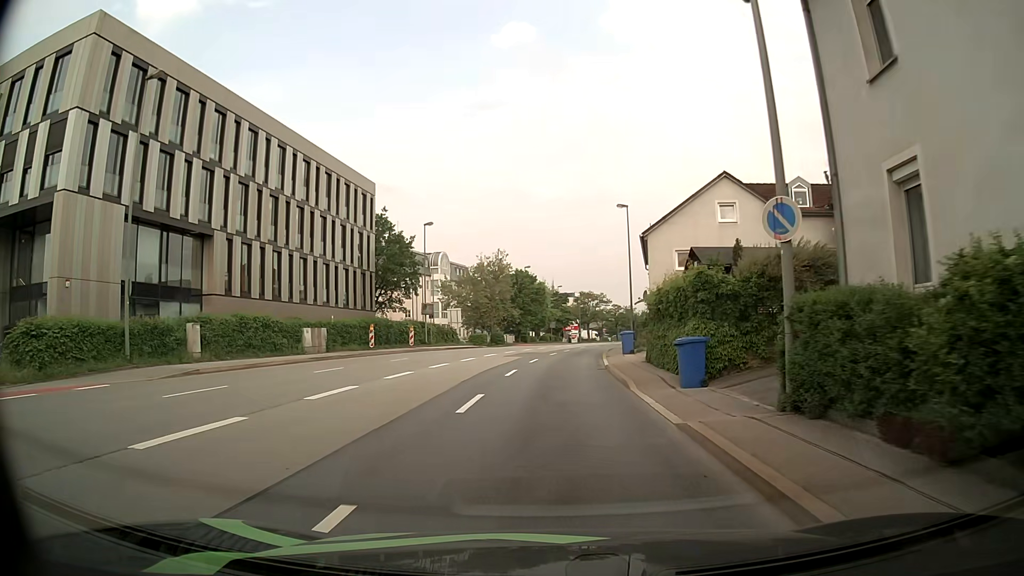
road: primary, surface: asphalt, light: Day
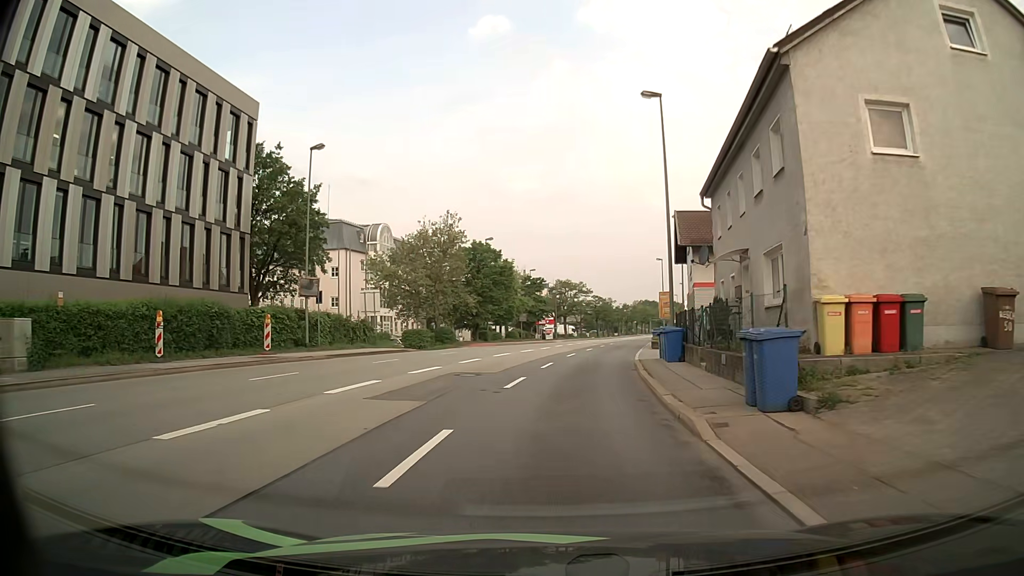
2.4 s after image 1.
(+0.3, +23.4) m; +2°
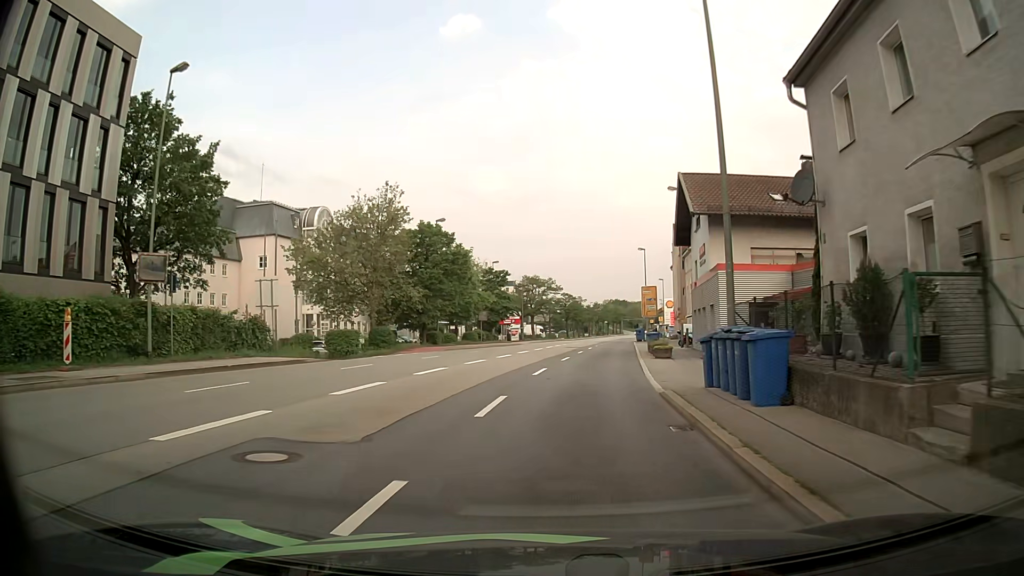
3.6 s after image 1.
(+0.3, +11.9) m; +3°
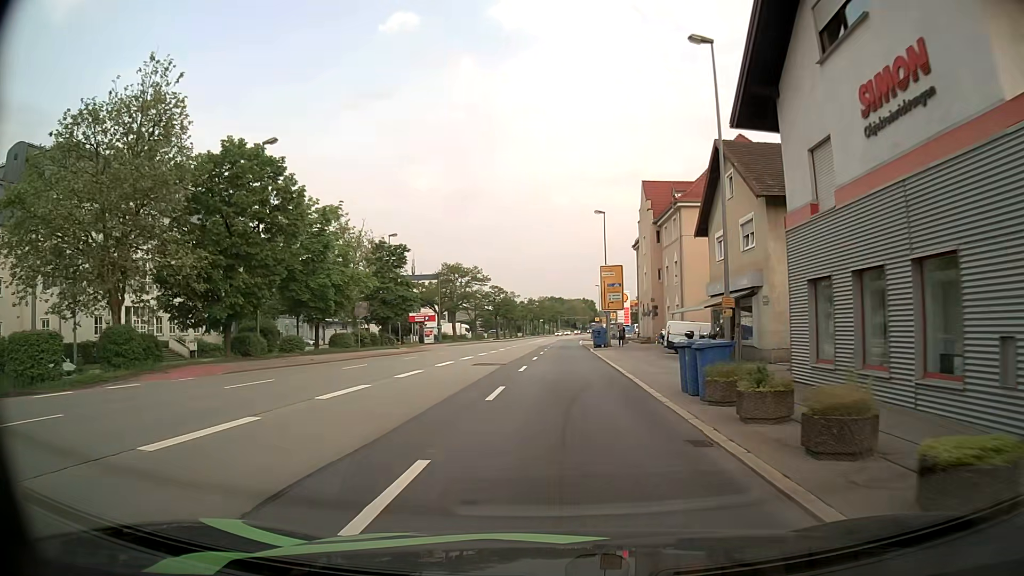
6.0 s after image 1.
(+1.2, +24.2) m; +5°
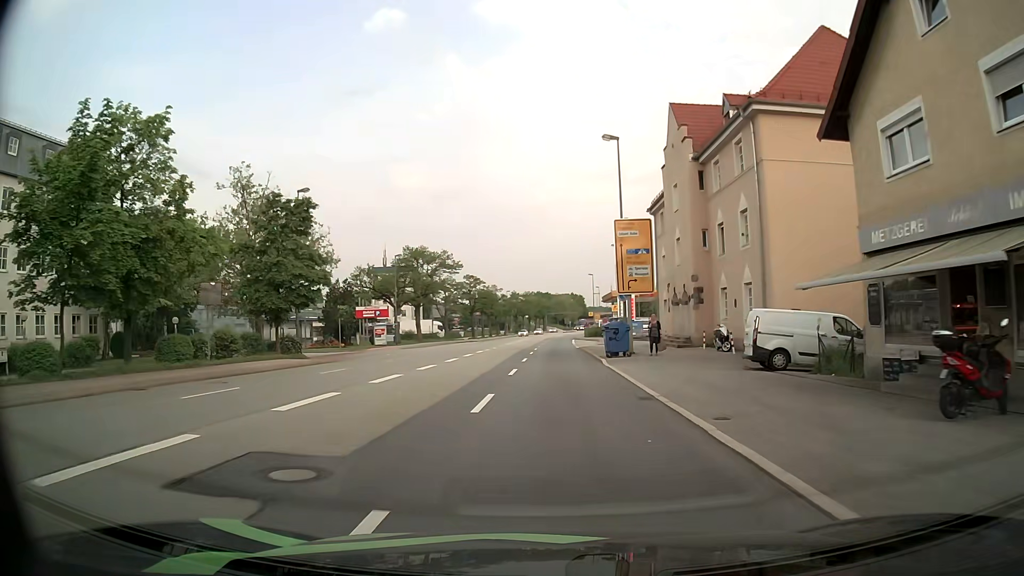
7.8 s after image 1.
(+0.3, +20.1) m; +1°
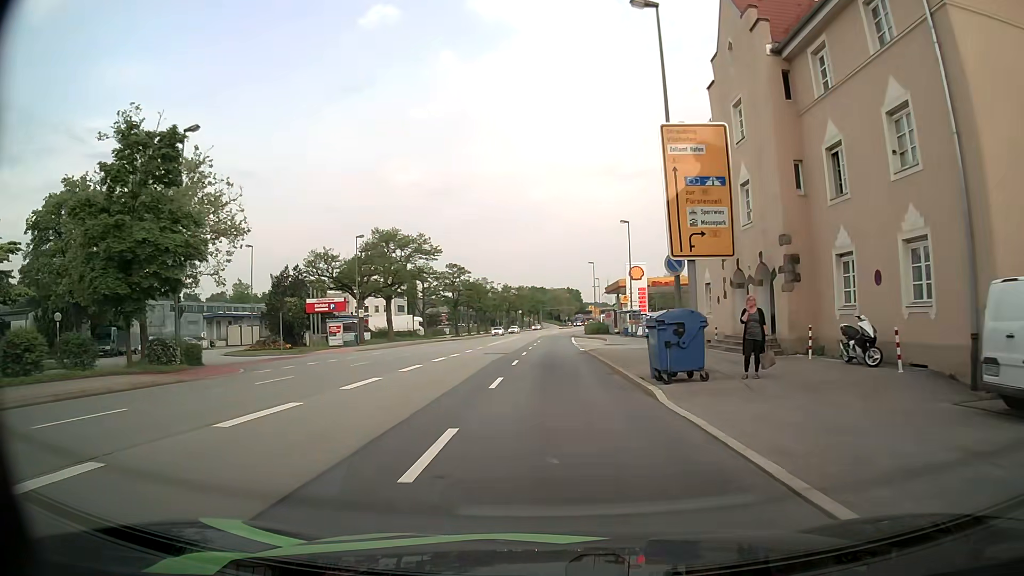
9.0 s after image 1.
(+0.2, +14.0) m; +1°
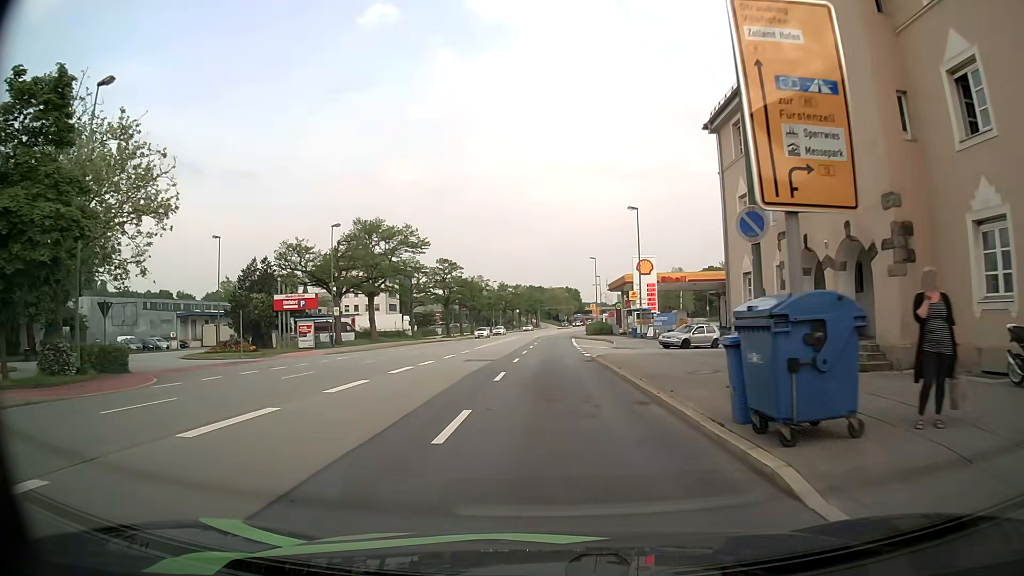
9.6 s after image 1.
(0.0, +7.0) m; 0°
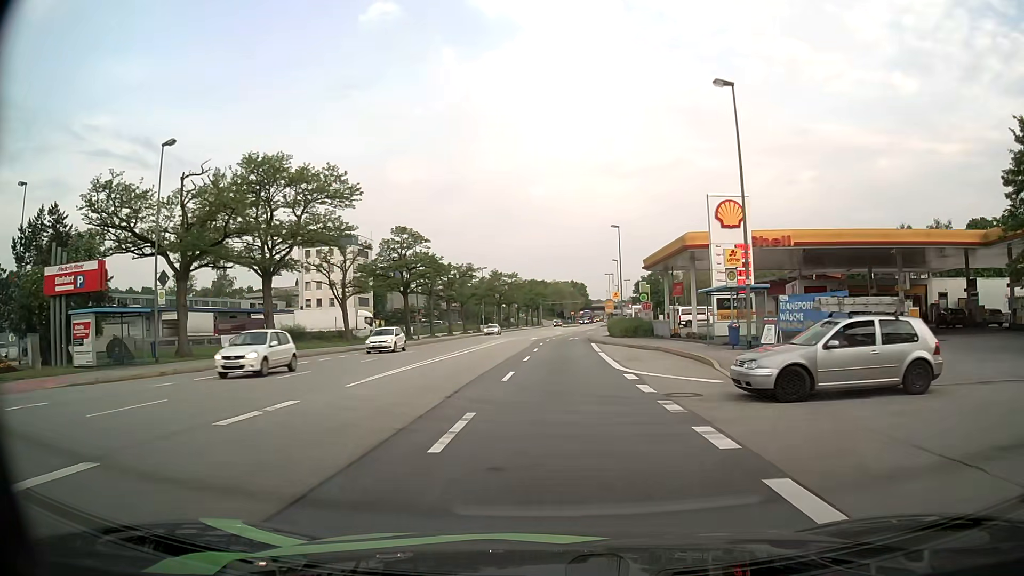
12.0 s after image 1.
(0.0, +27.6) m; 0°
(0, +10) (0, +20) (0, +30) (0, +40) (+1, +50) (+1, +60) (+2, +70) (+3, +80) (+5, +90) (+6, +100) m
